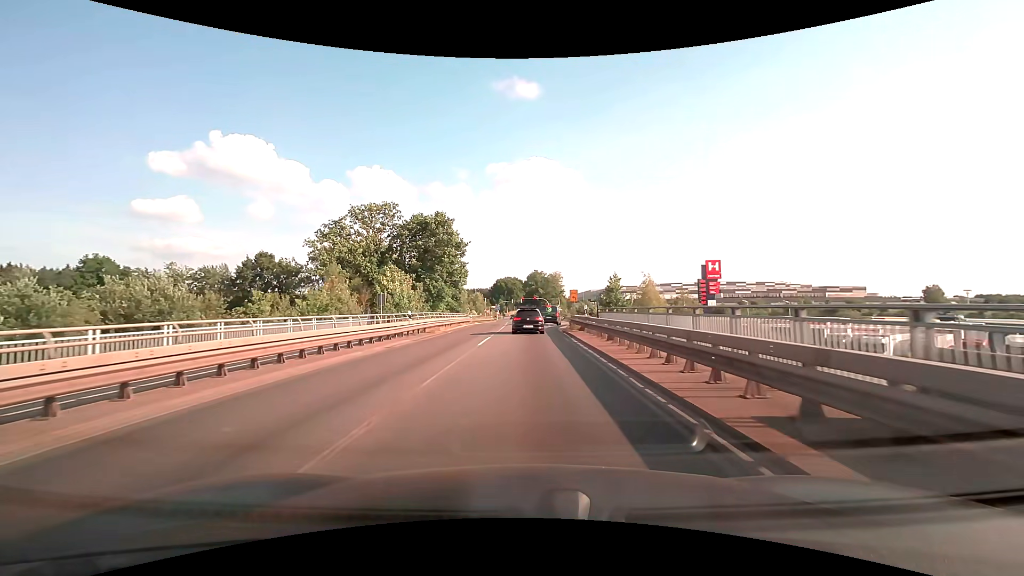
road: primary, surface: asphalt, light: Day
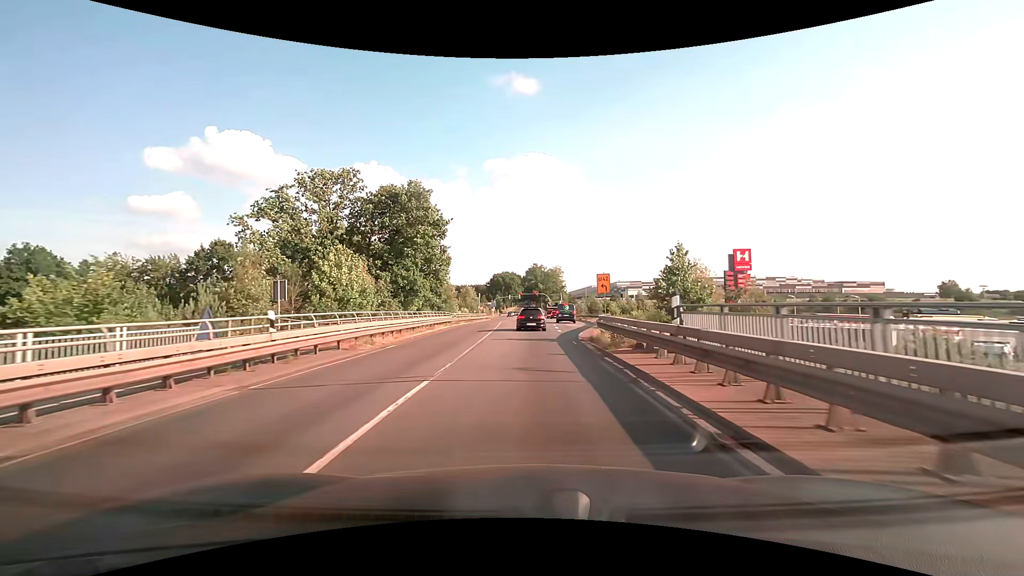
(0.0, +15.1) m; 0°
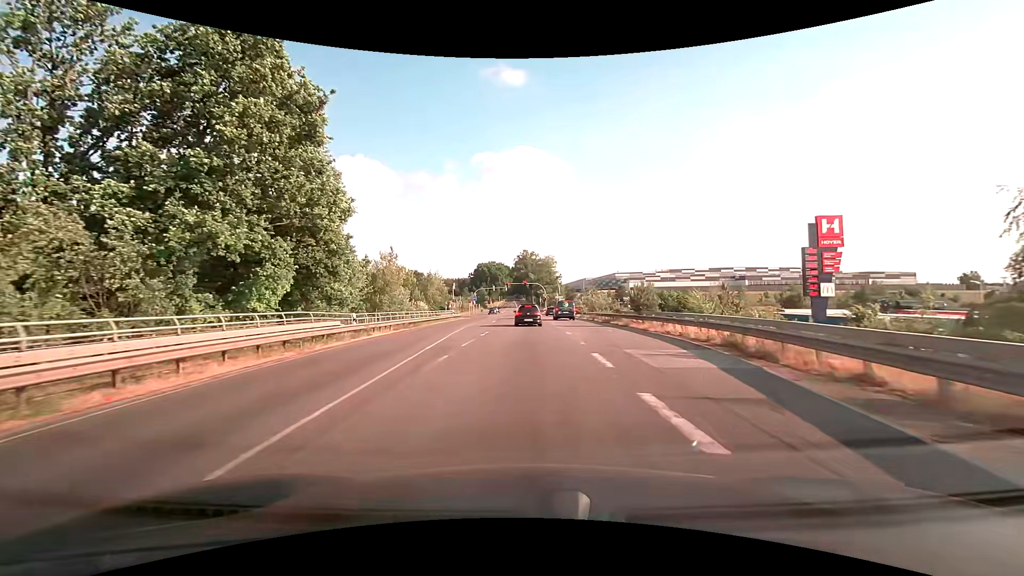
(+0.3, +30.1) m; +1°
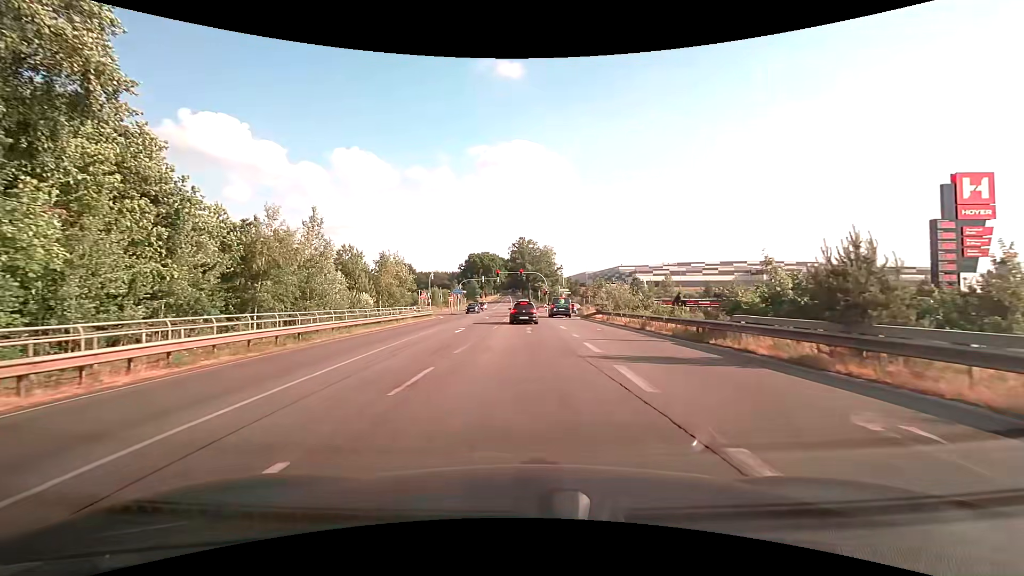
(+0.1, +20.7) m; 0°
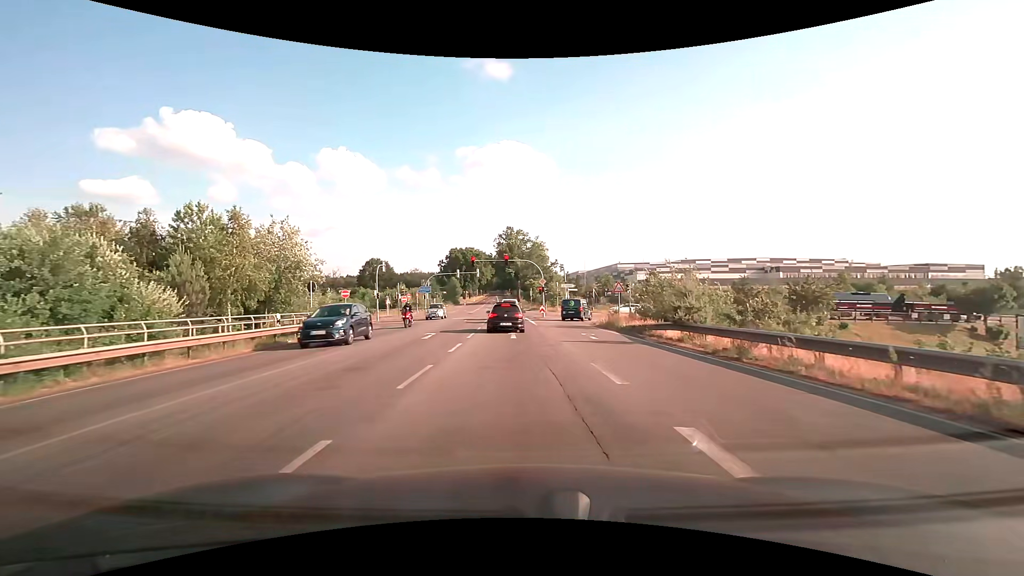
(+0.2, +23.0) m; +1°
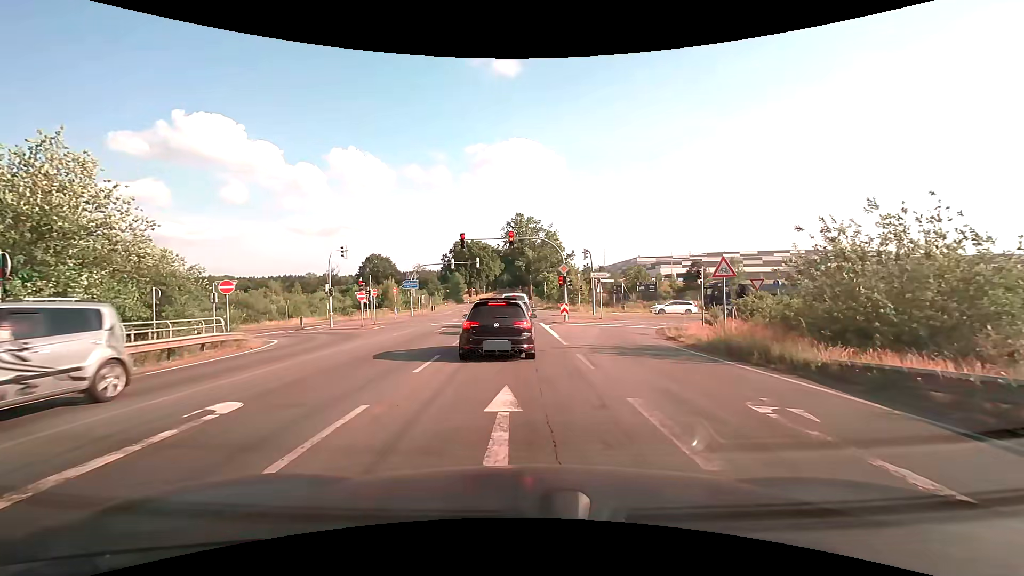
(0.0, +16.0) m; -1°
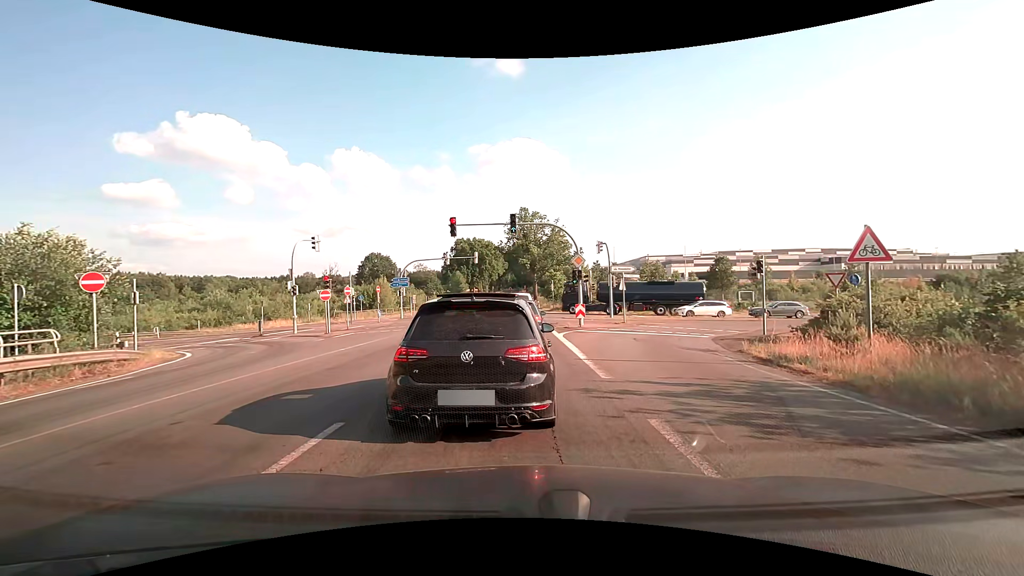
(0.0, +6.7) m; -1°
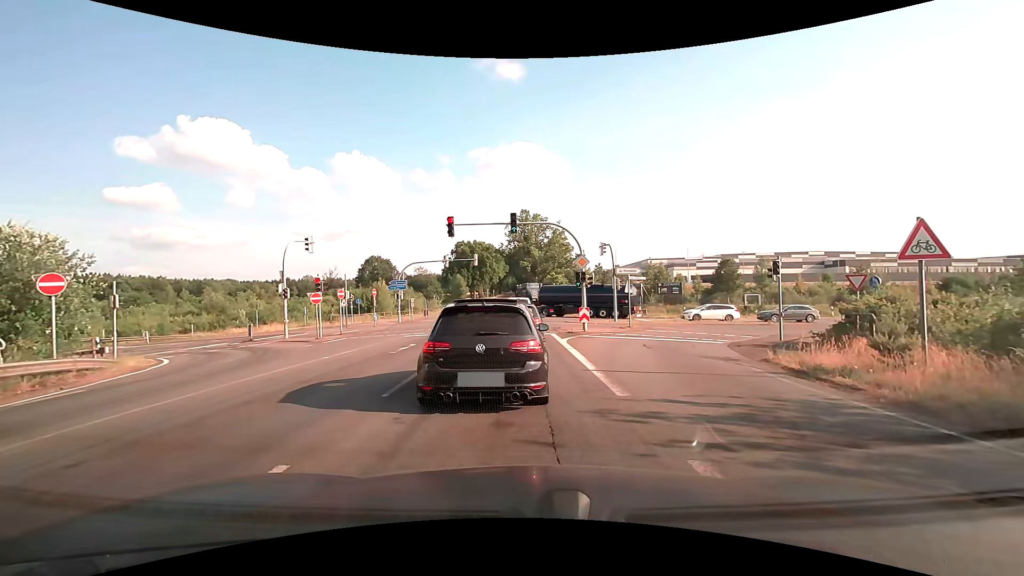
(0.0, +1.4) m; 0°
(0, +10) (0, +20) (0, +30) (0, +40) (0, +50) (0, +60) (0, +70) (0, +80) (0, +90) (0, +100) m
